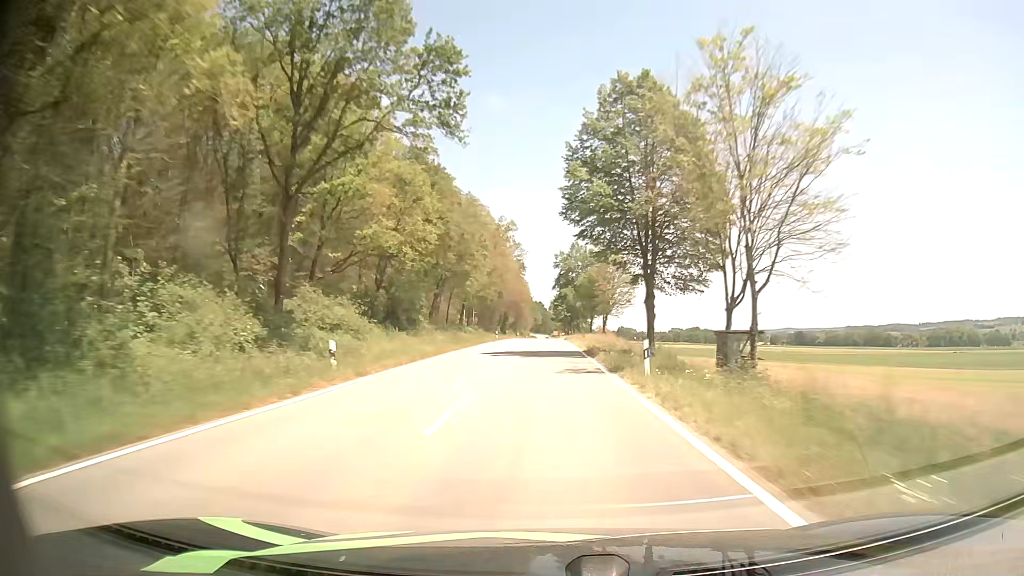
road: tertiary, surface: asphalt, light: Day
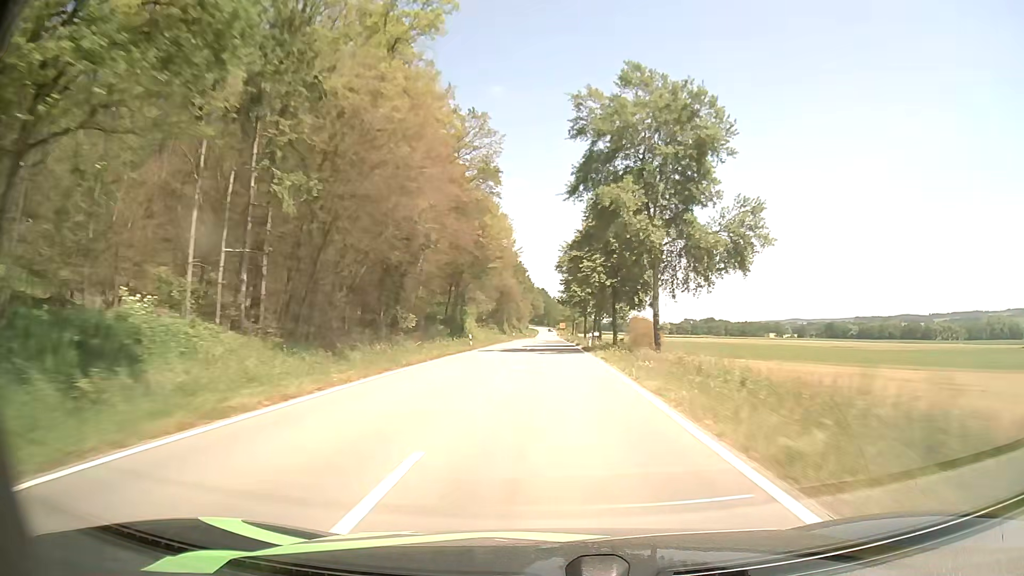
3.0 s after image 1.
(0.0, +80.0) m; 0°
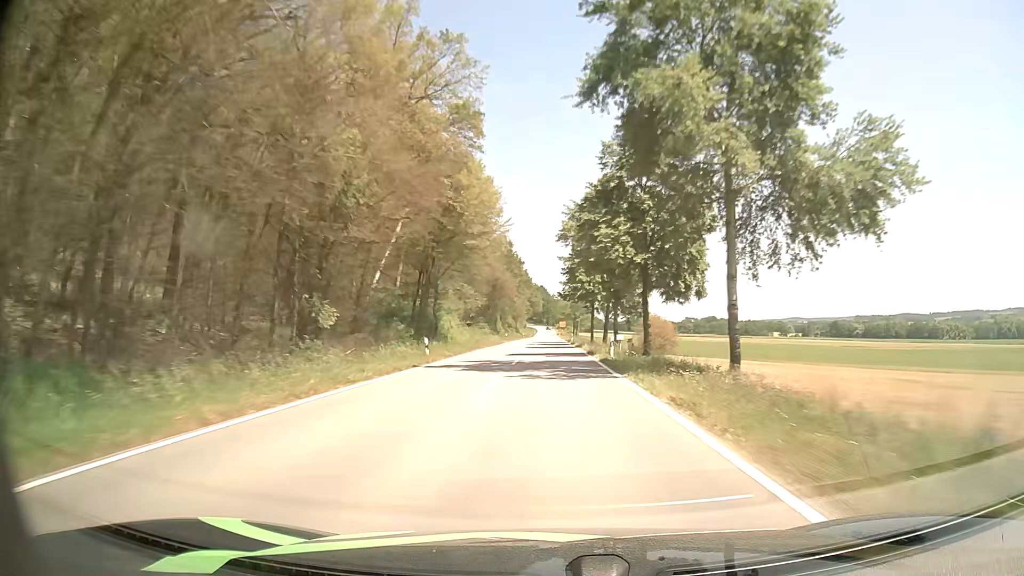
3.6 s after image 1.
(0.0, +15.9) m; 0°
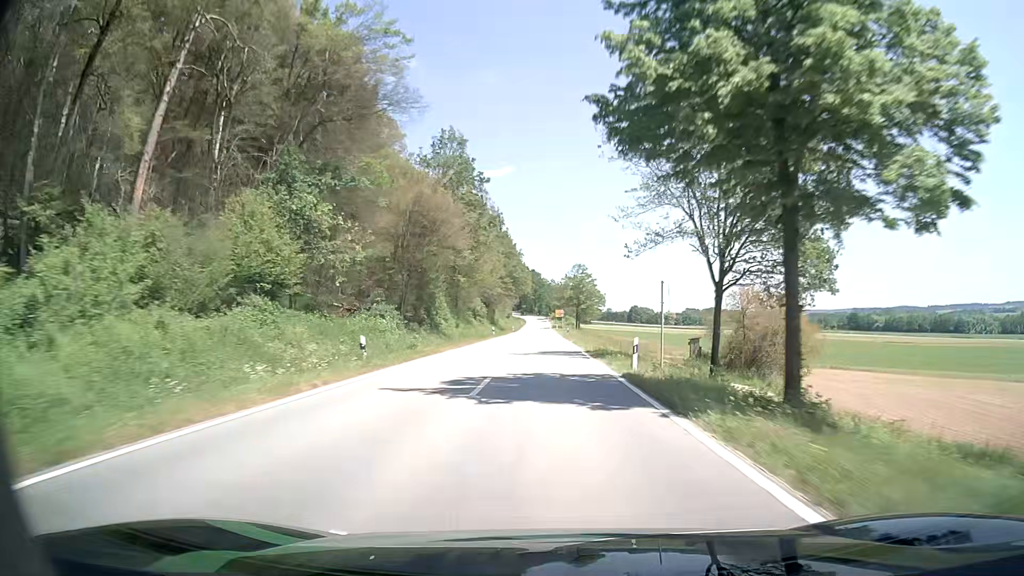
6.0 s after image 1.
(-0.2, +61.1) m; 0°
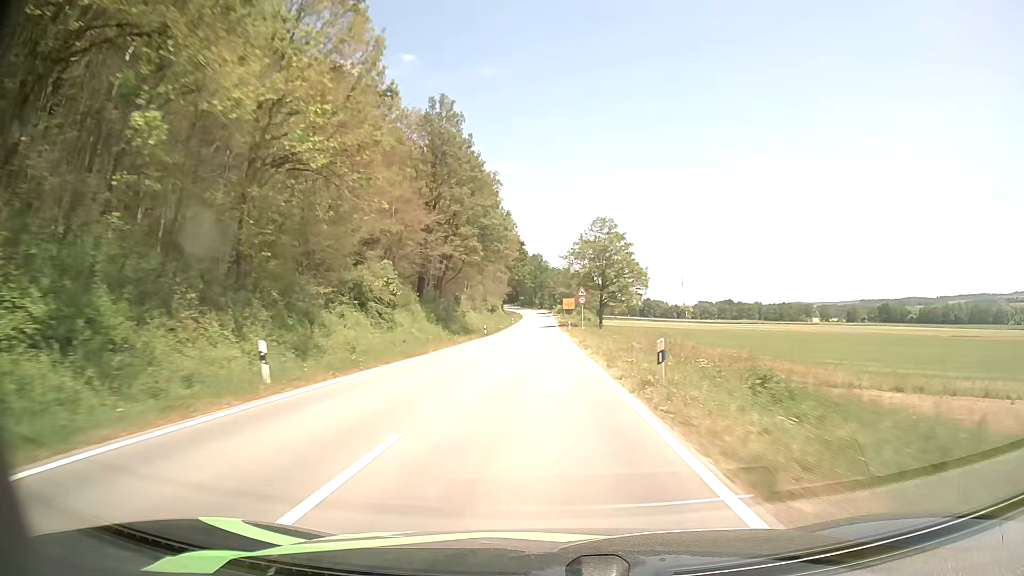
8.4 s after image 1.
(+0.2, +58.4) m; 0°
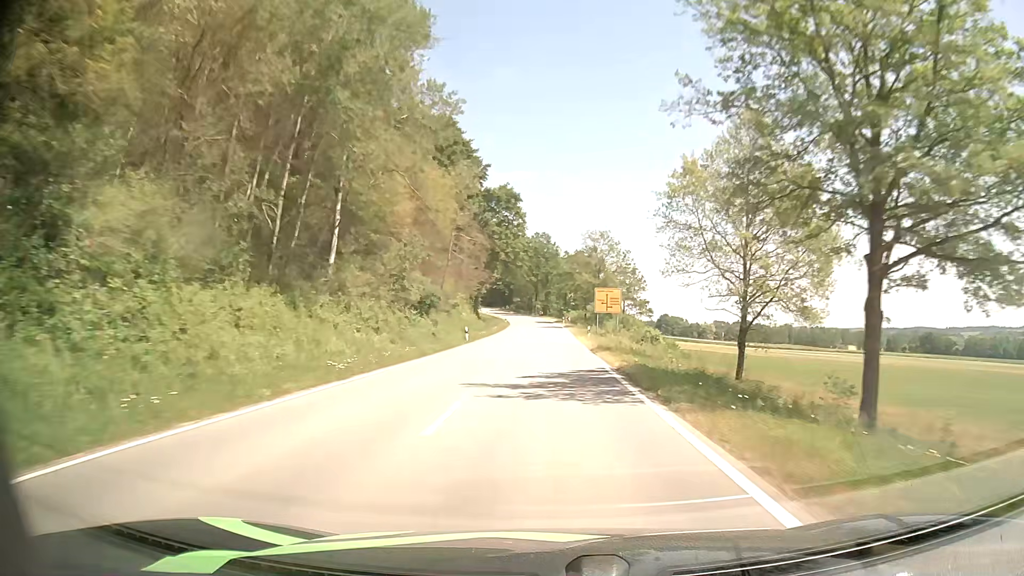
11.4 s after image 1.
(-0.7, +70.4) m; -1°
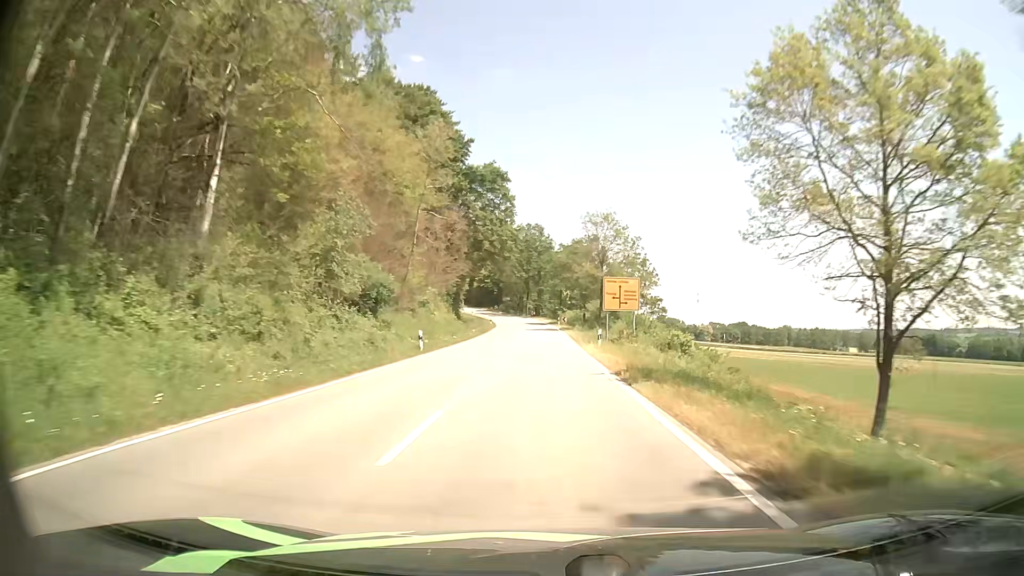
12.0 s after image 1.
(+0.1, +13.9) m; +1°
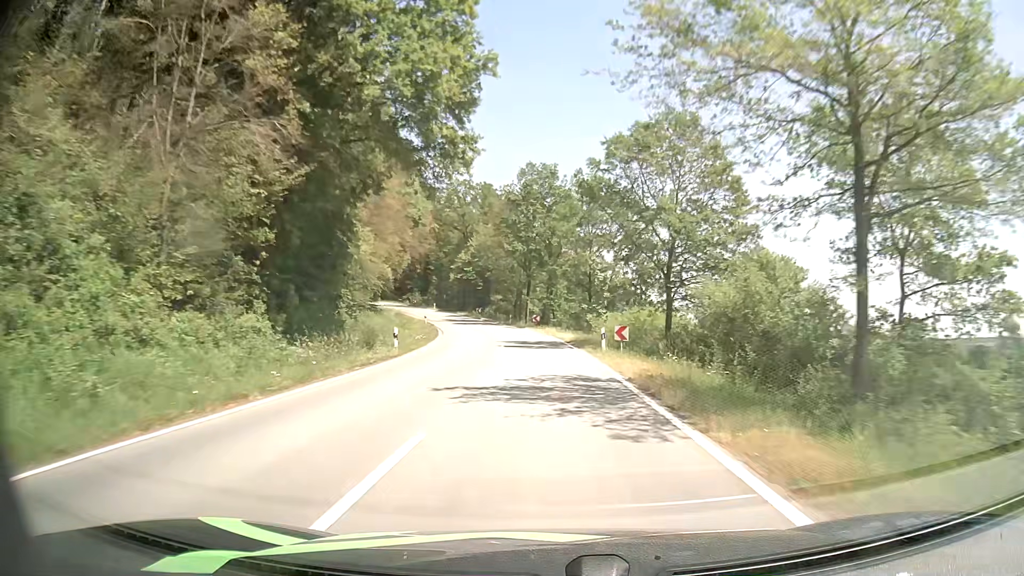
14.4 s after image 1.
(-0.5, +52.6) m; -1°
(0, +10) (0, +20) (-1, +30) (-2, +40) (-4, +50) (-6, +60) (-8, +69) (-11, +79) (-14, +88) (-18, +98) m
